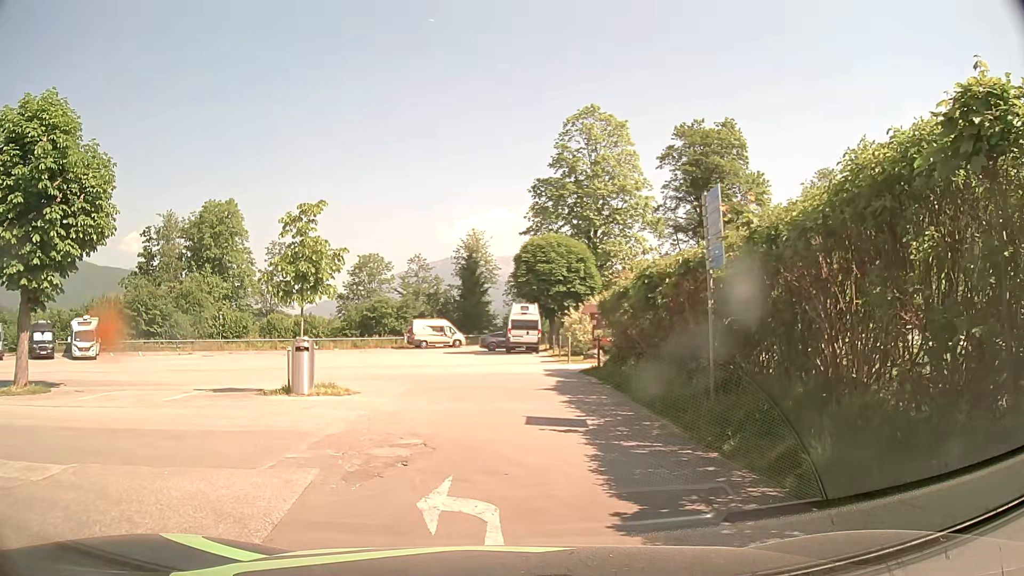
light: Day
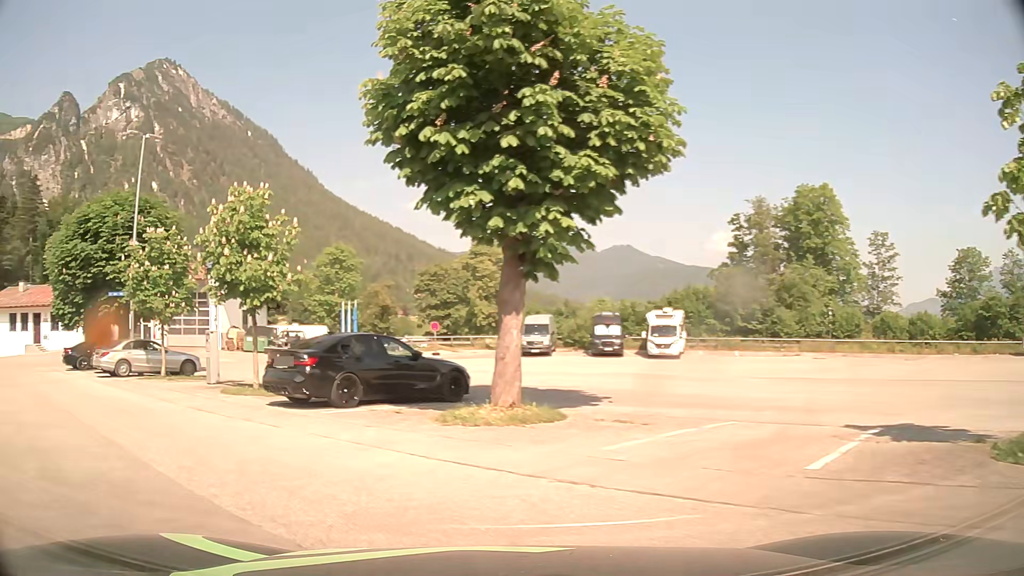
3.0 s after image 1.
(-3.3, +8.3) m; -50°
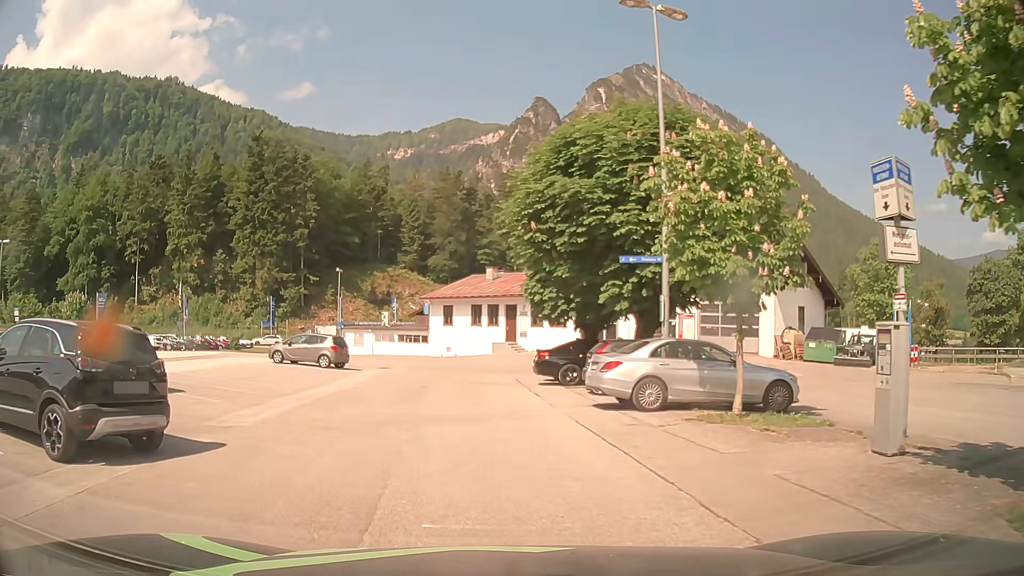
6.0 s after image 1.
(-6.4, +11.1) m; -46°
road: service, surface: asphalt
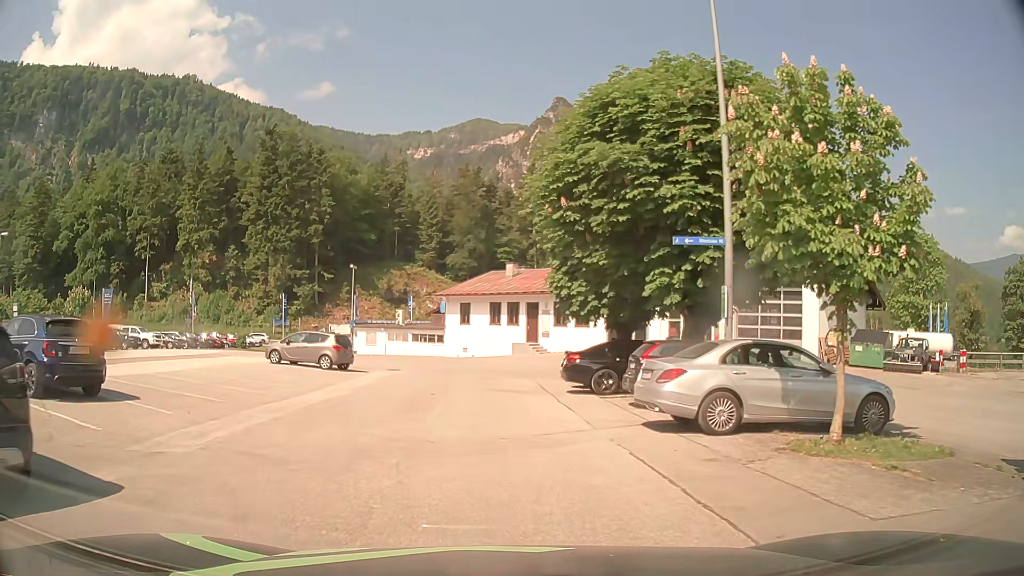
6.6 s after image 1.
(0.0, +3.3) m; -1°
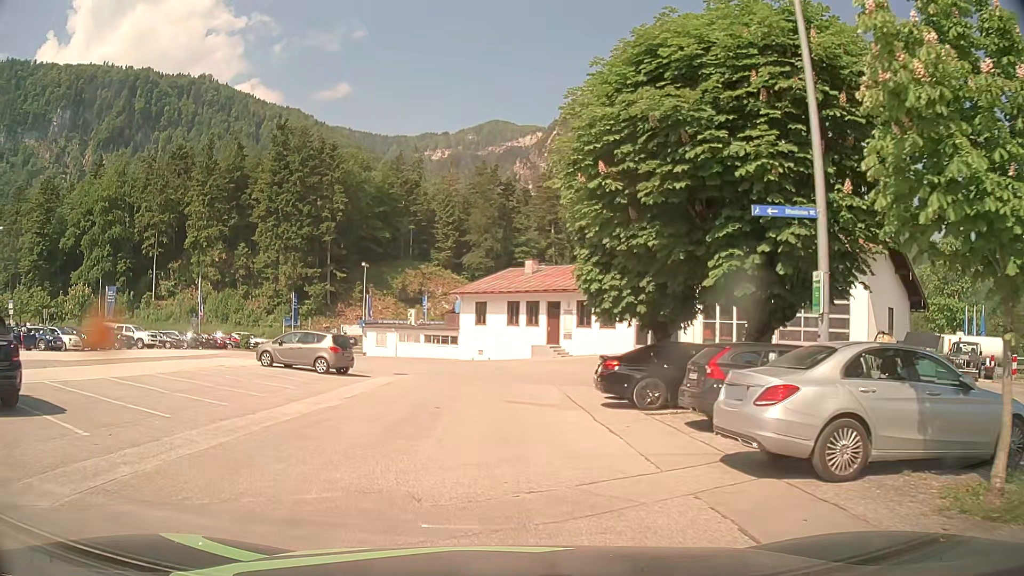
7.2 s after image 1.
(-0.1, +3.4) m; -1°
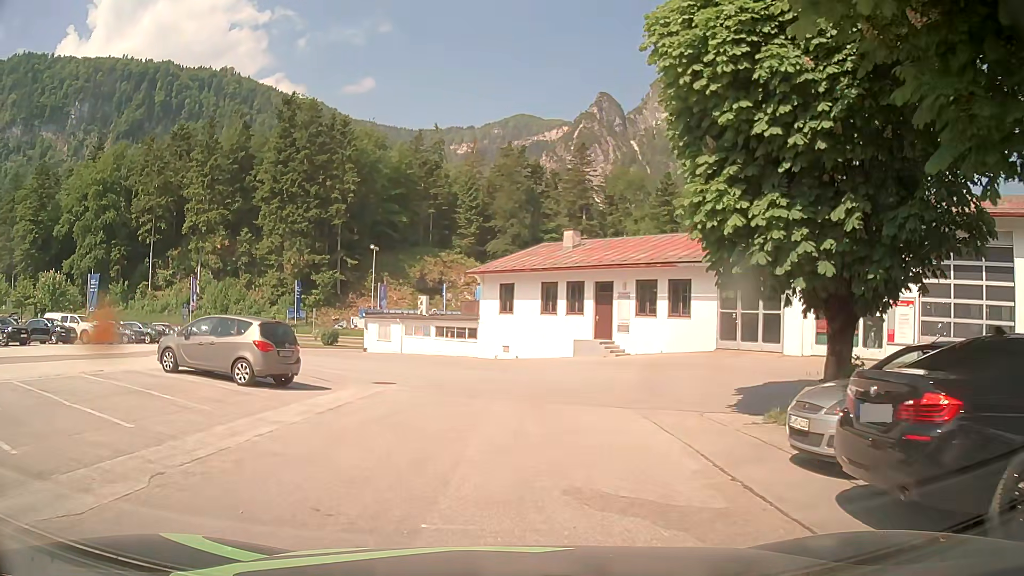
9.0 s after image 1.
(-0.4, +10.4) m; -3°
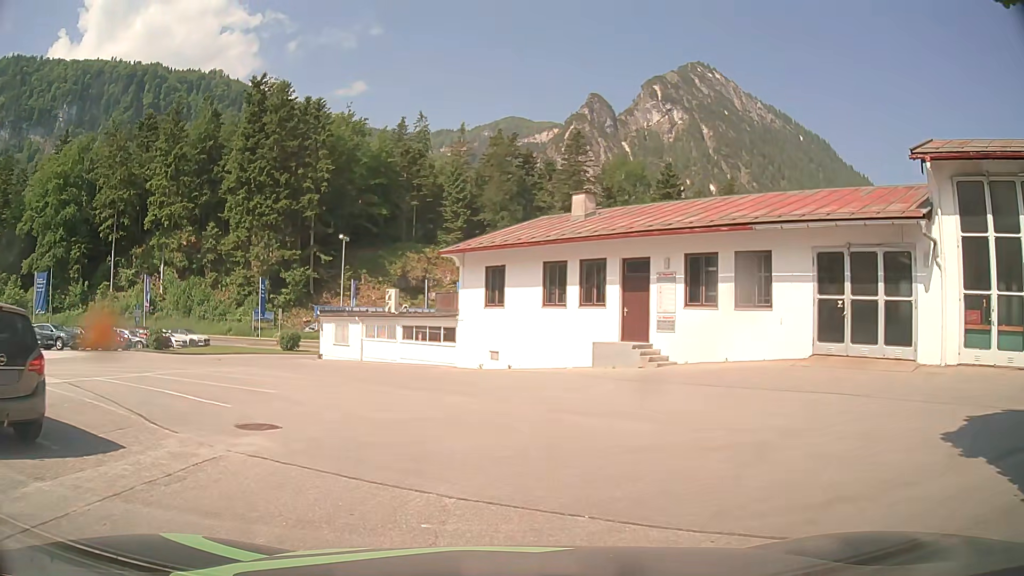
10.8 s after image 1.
(+0.2, +9.6) m; 0°
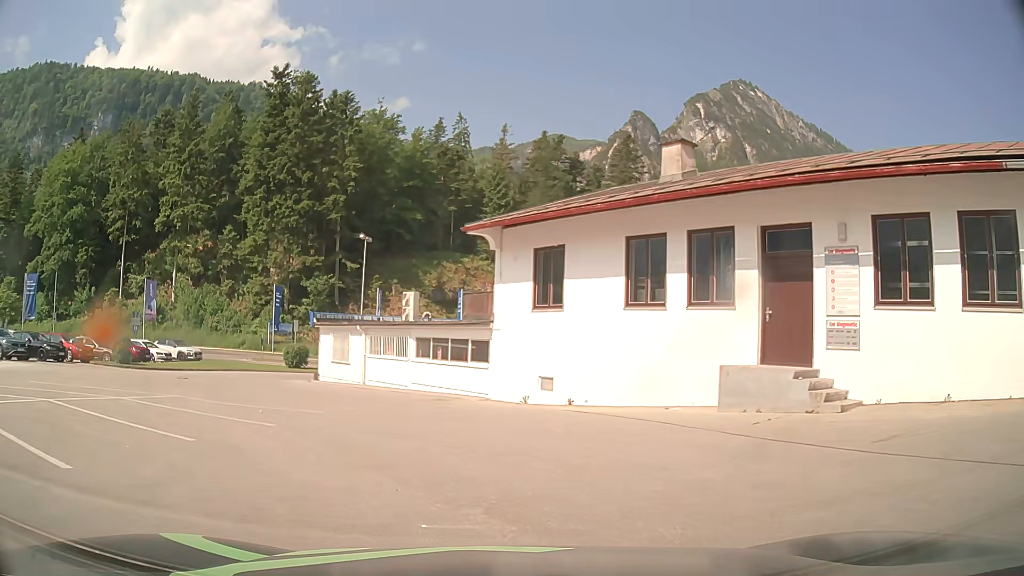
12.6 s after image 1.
(-0.1, +8.9) m; -2°
(-1, +10) (-5, +19) (-10, +27) (-11, +37) (-5, +44) (+5, +48) (+14, +47) (+23, +43) (+32, +37) (+40, +31) m
